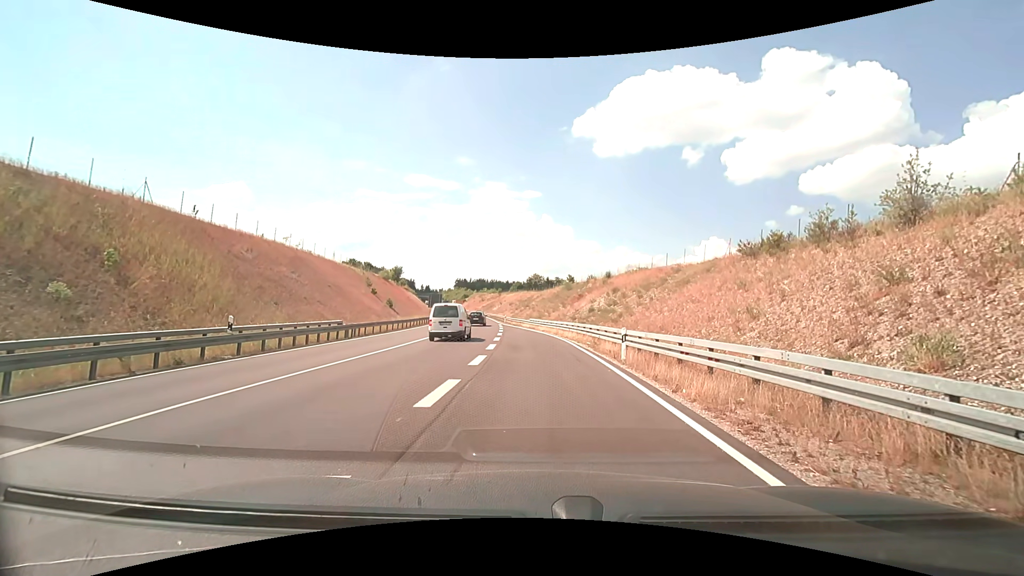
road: trunk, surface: asphalt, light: Day
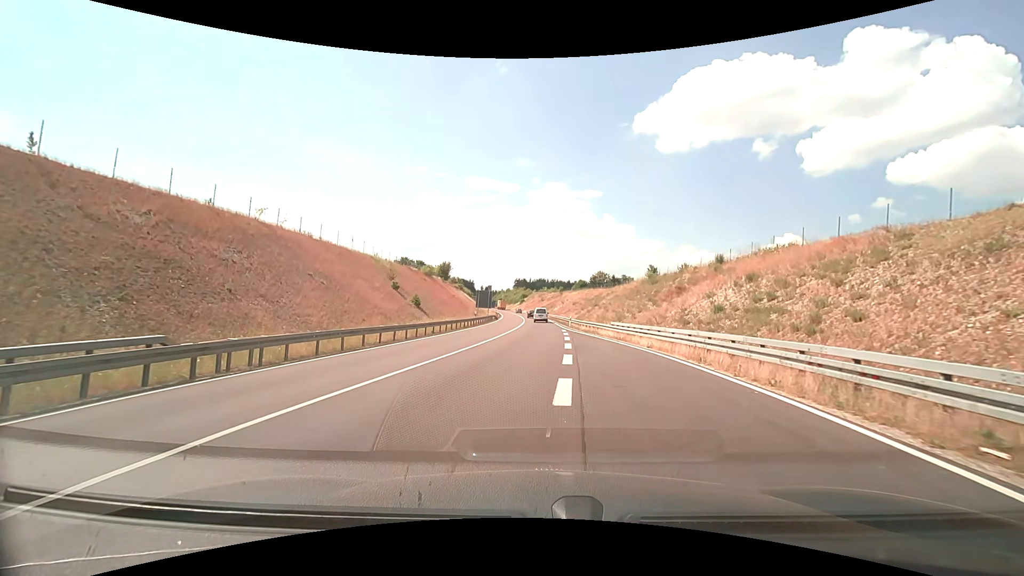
(-0.9, +18.6) m; -6°
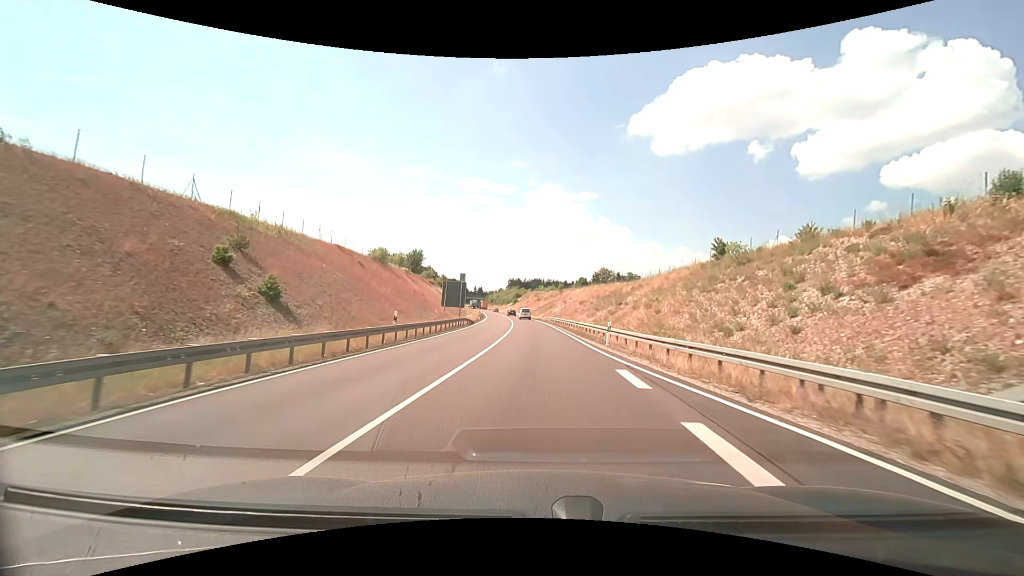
(-0.1, +28.5) m; +1°
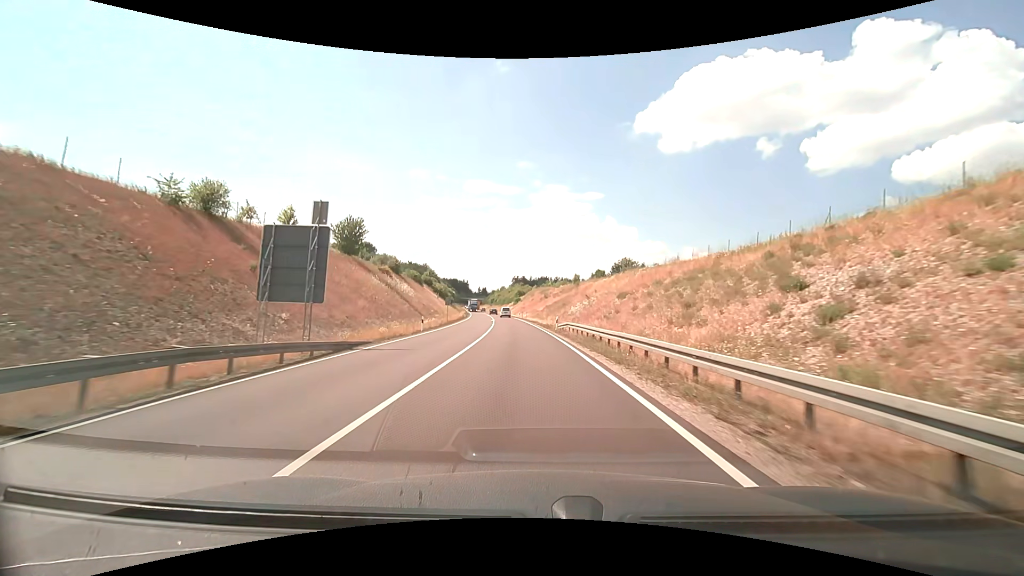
(+0.2, +38.7) m; -1°
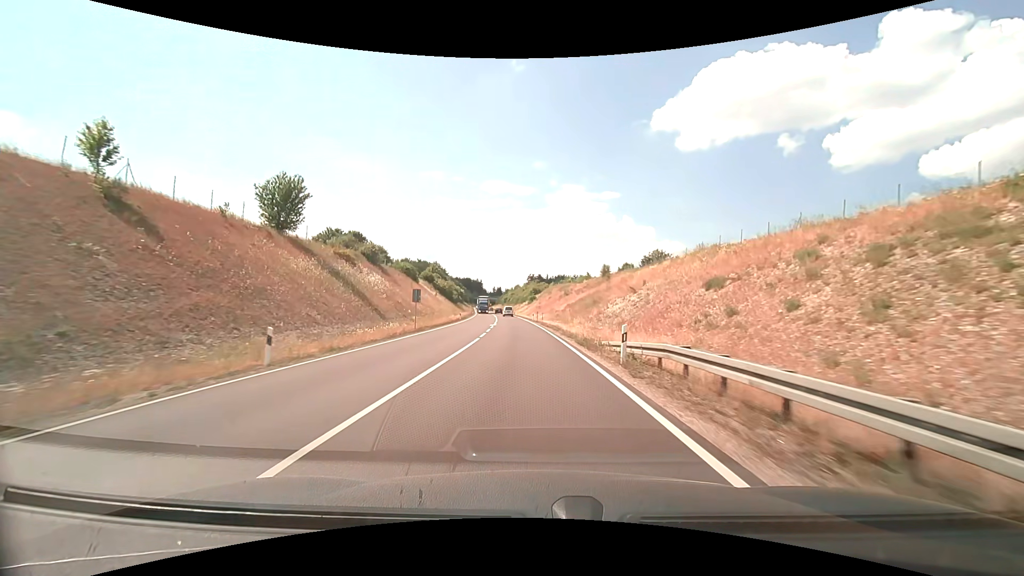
(-0.3, +21.8) m; -2°
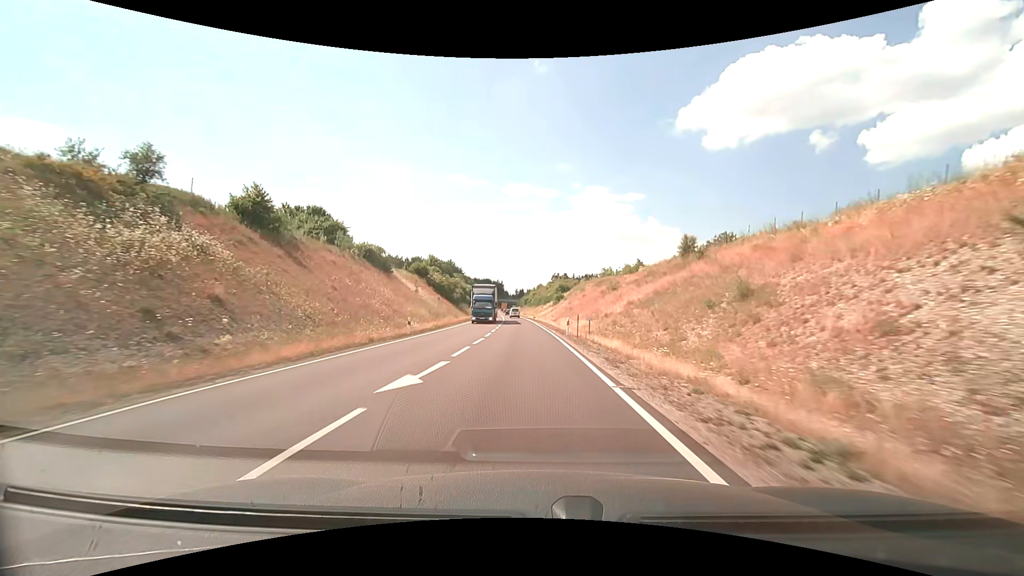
(-0.8, +34.8) m; -3°
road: primary
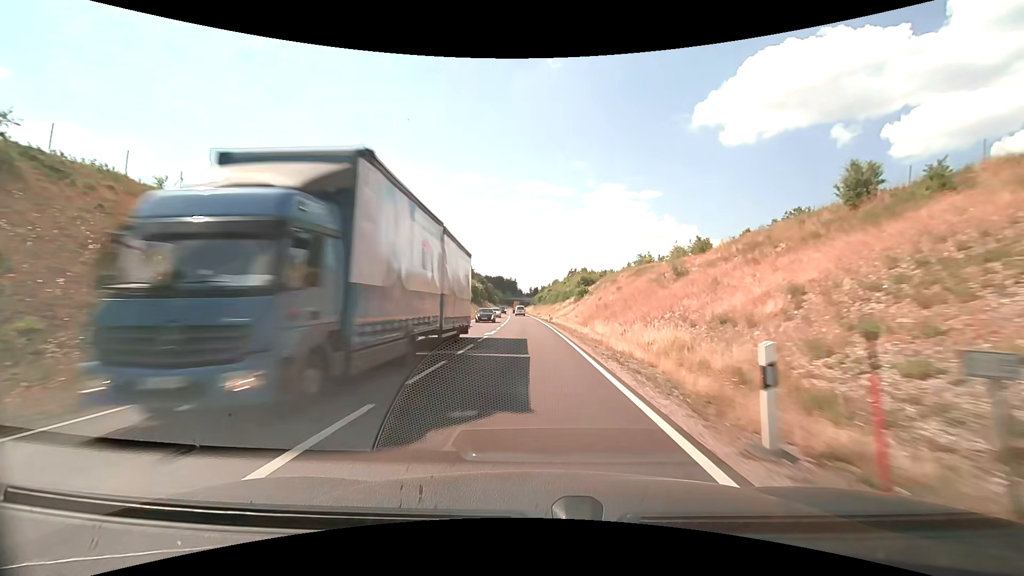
(-0.3, +24.2) m; -2°
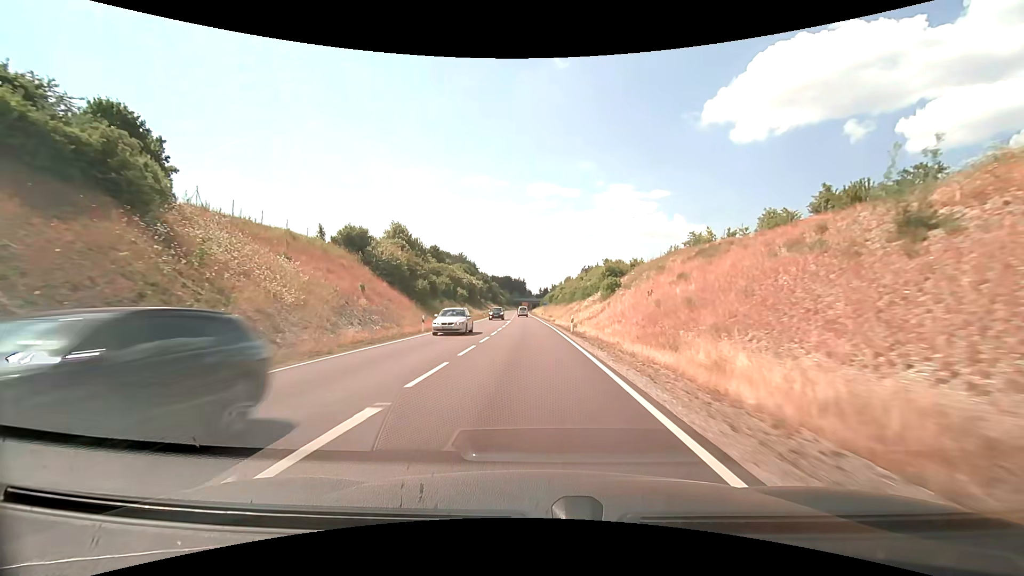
(-0.2, +24.6) m; -1°
(0, +10) (0, +20) (0, +30) (-1, +40) (-1, +50) (-1, +60) (-2, +70) (-2, +80) (-2, +90) (-3, +100) m
